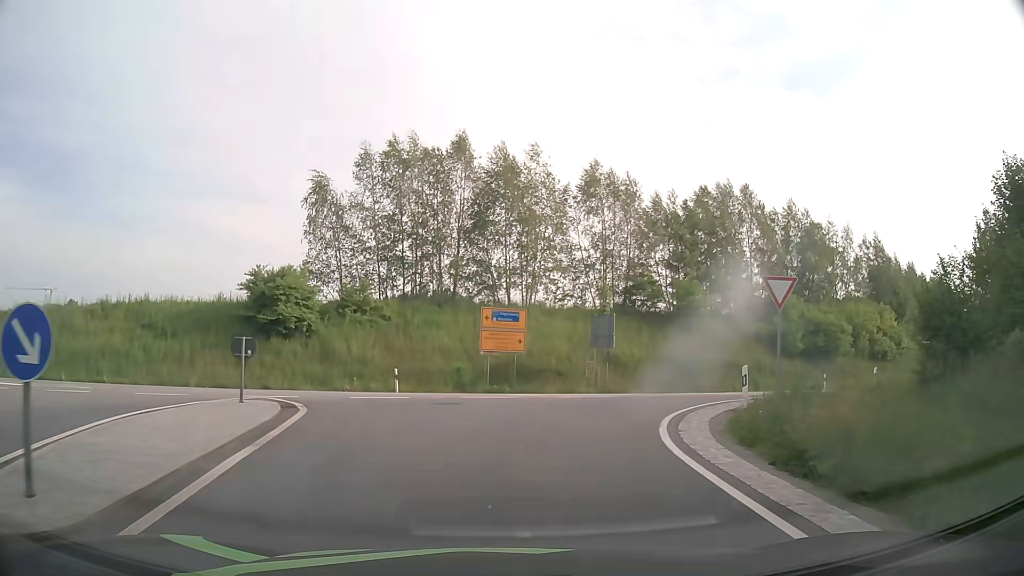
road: primary_link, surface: asphalt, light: Day
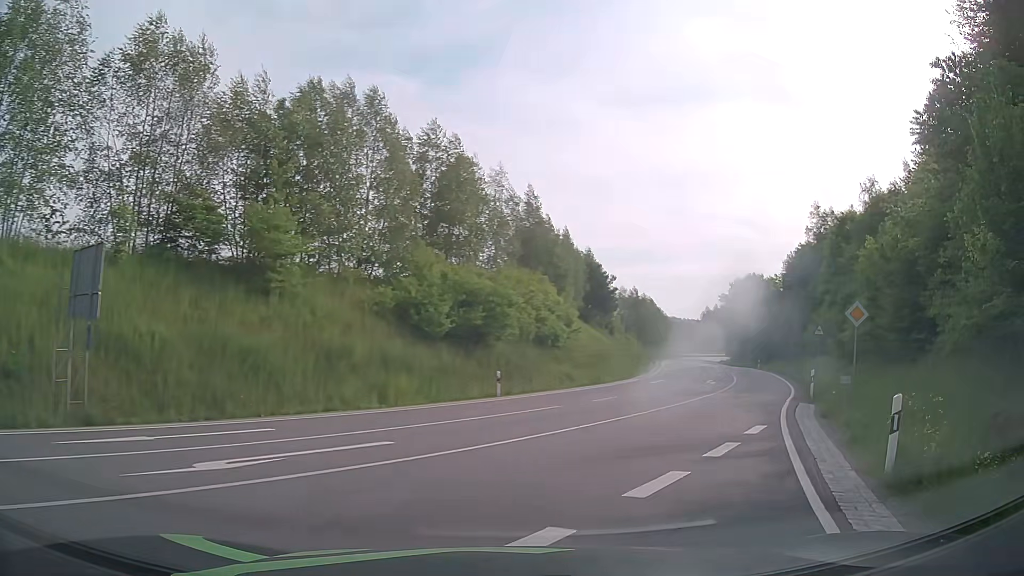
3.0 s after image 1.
(+4.3, +18.6) m; +35°
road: secondary
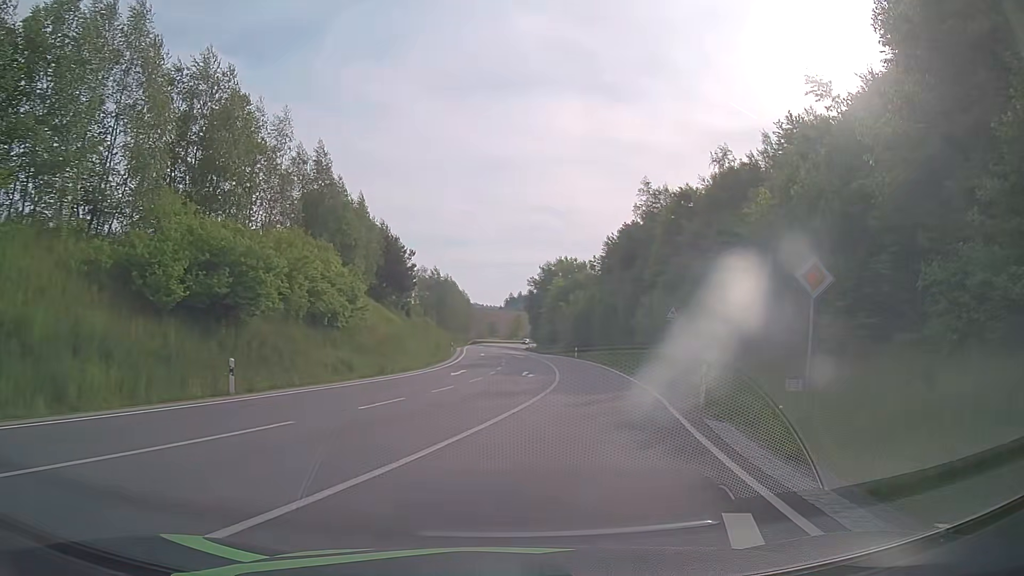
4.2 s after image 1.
(+1.4, +8.8) m; +17°
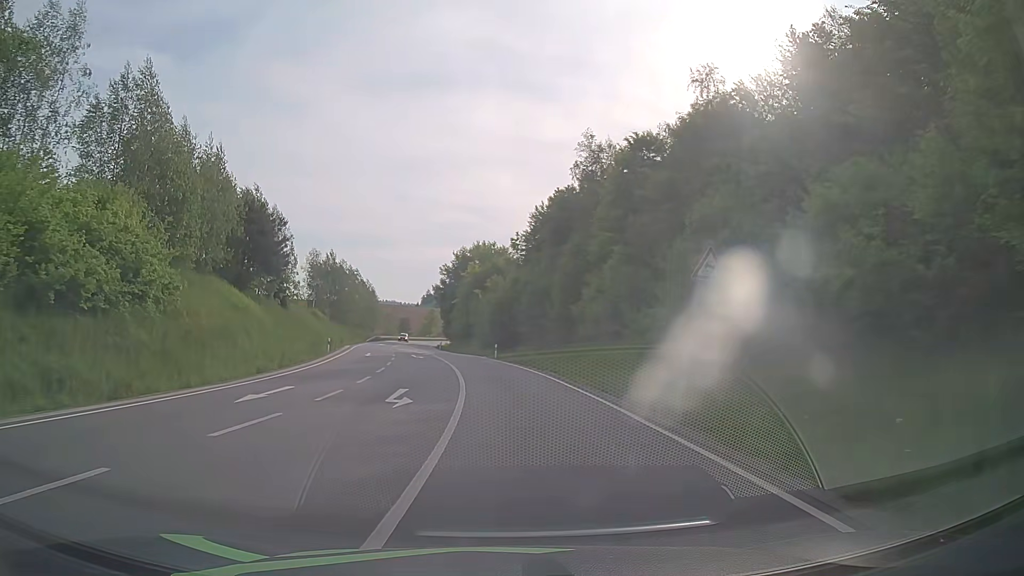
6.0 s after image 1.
(+1.5, +17.5) m; +6°
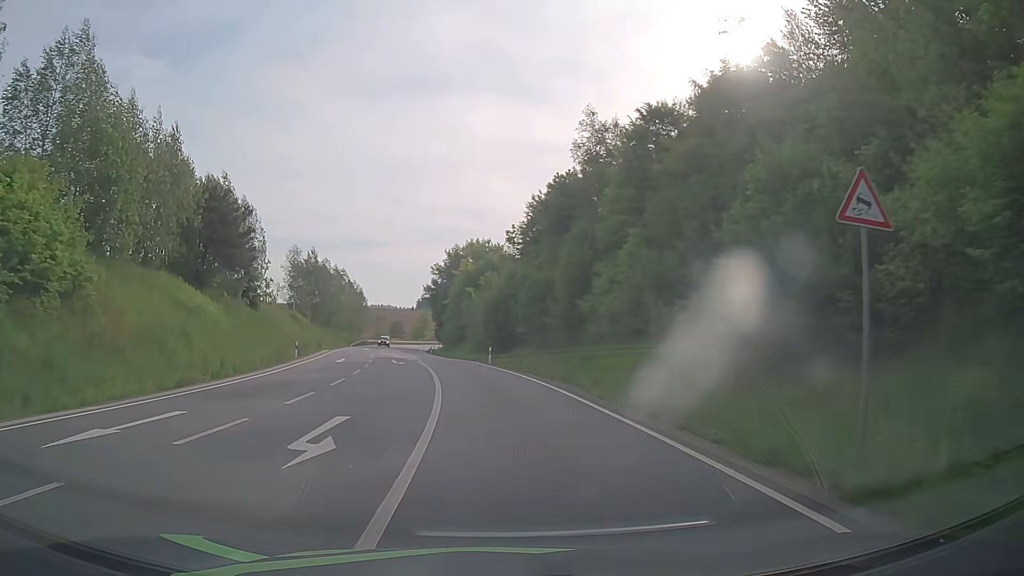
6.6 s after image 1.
(+0.1, +7.0) m; +1°
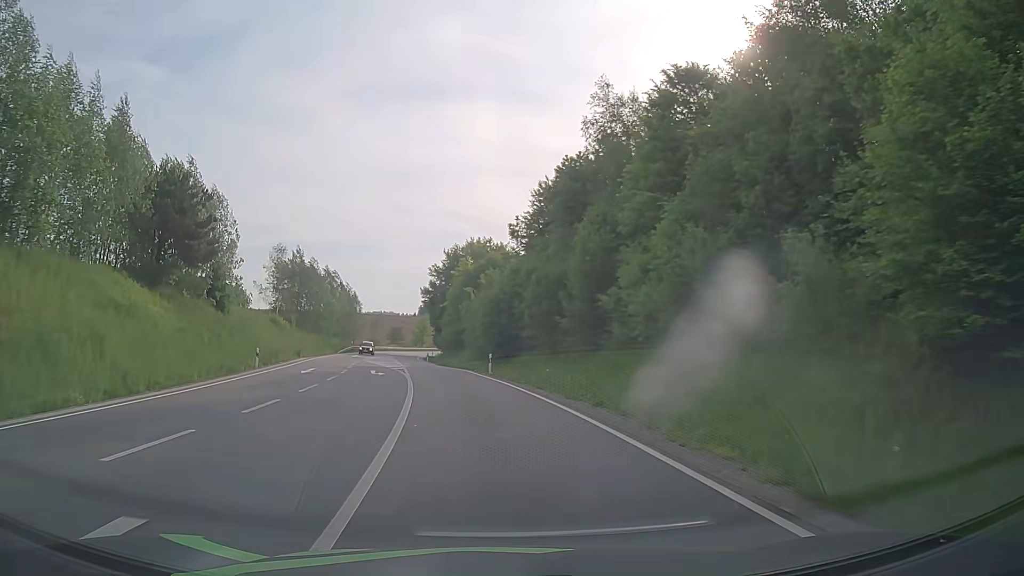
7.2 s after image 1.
(0.0, +7.6) m; 0°
